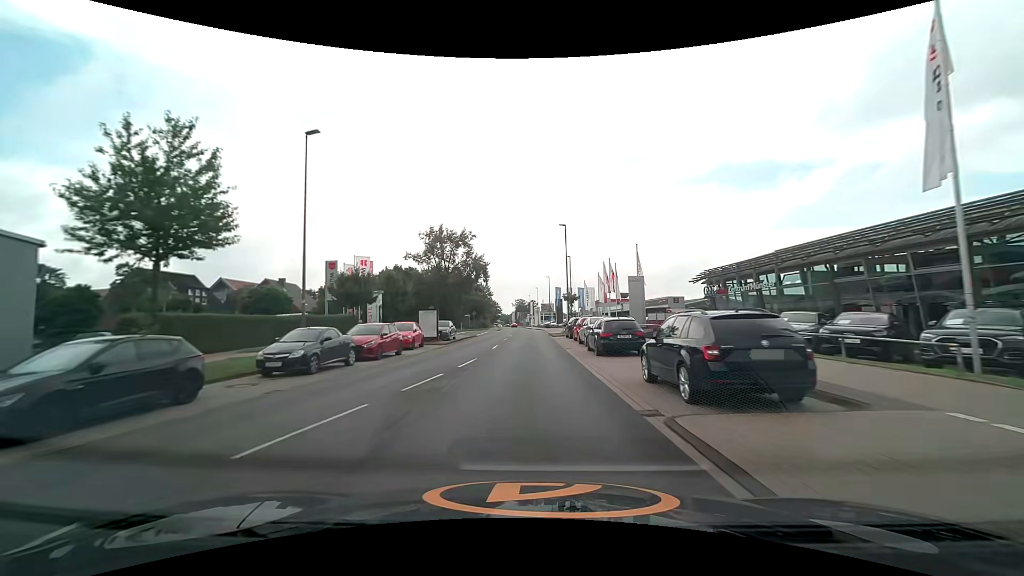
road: unclassified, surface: asphalt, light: Day
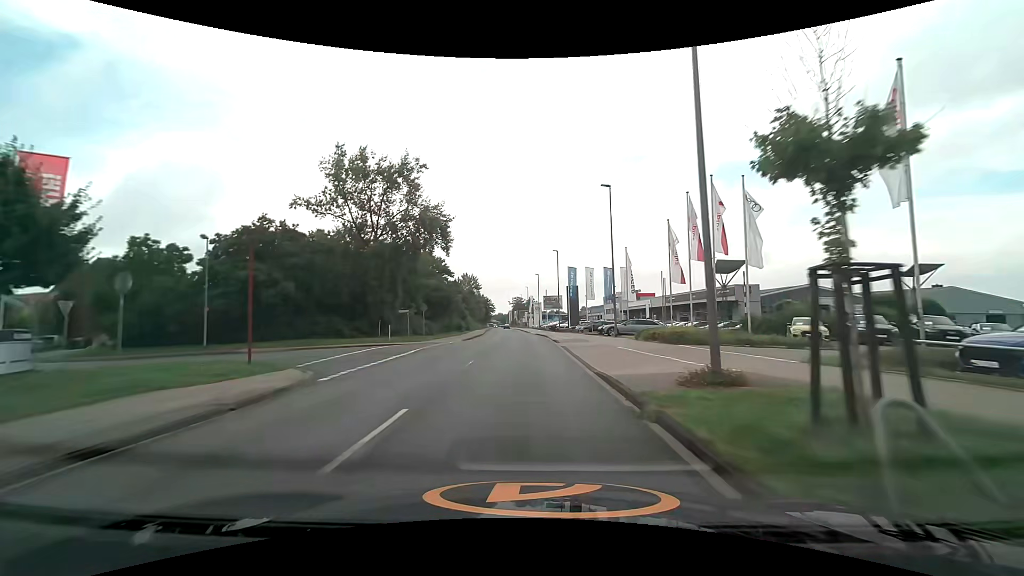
(0.0, +37.6) m; 0°
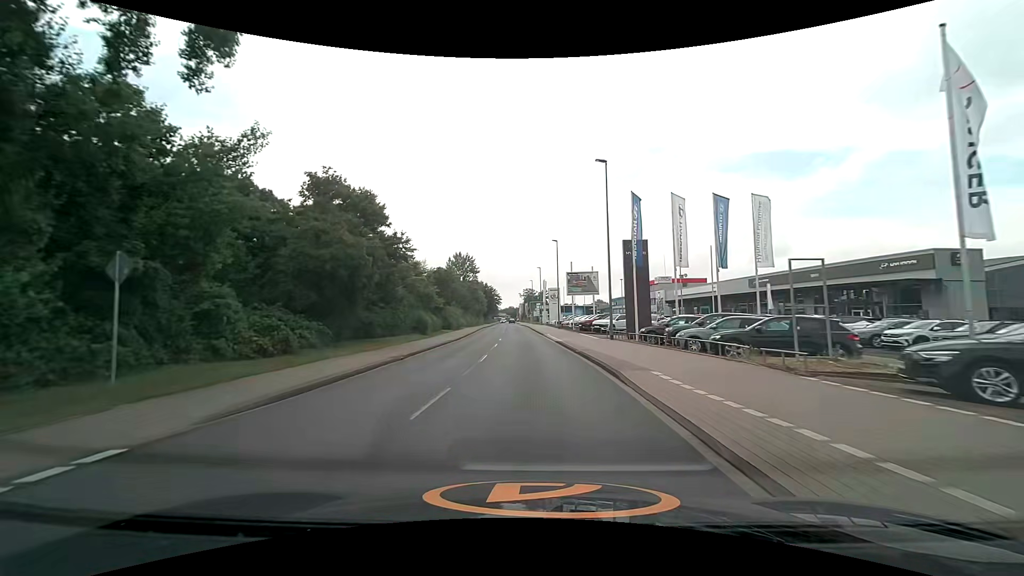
(0.0, +34.3) m; -1°
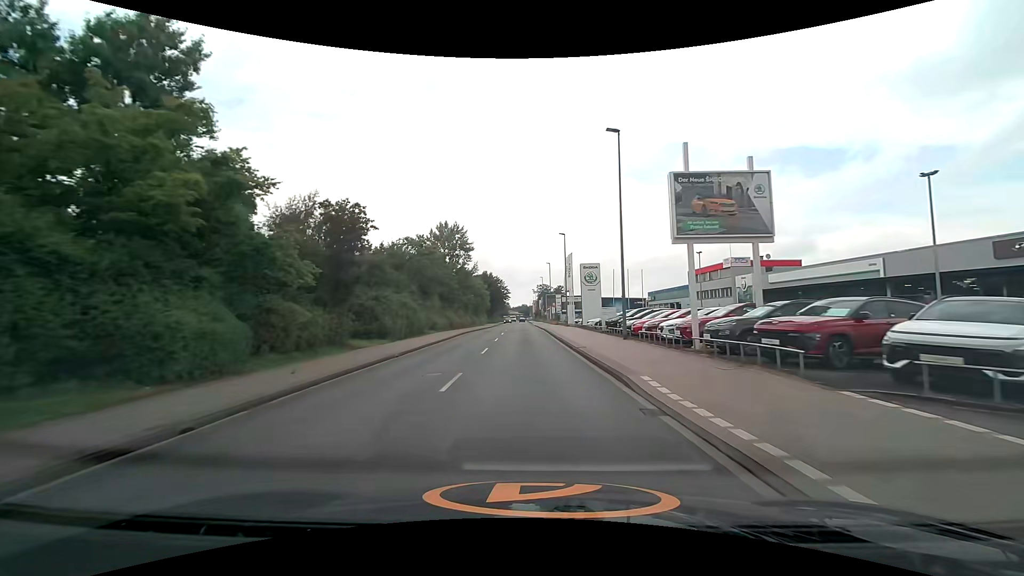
(-0.7, +34.0) m; -2°
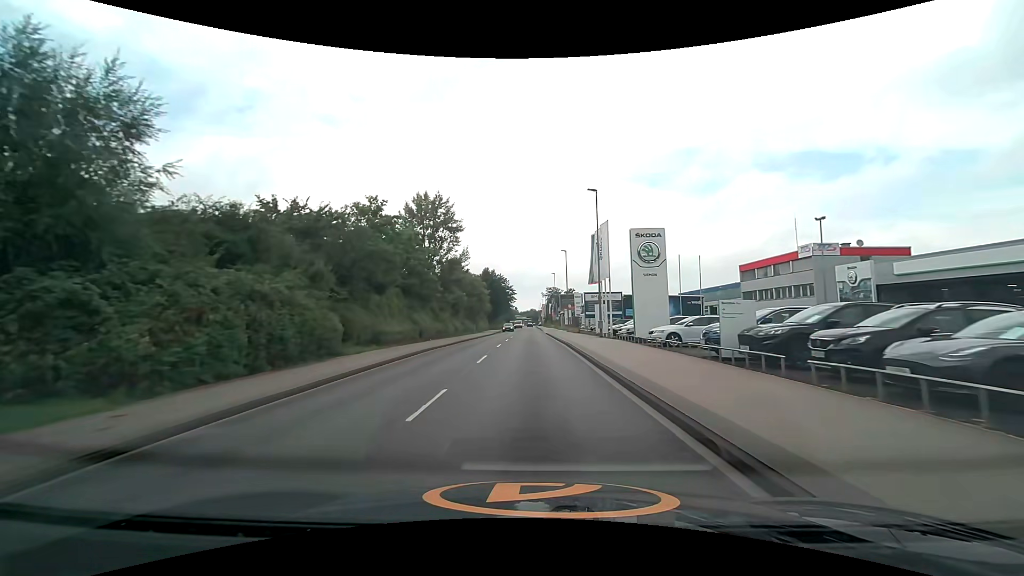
(-0.2, +20.7) m; -1°
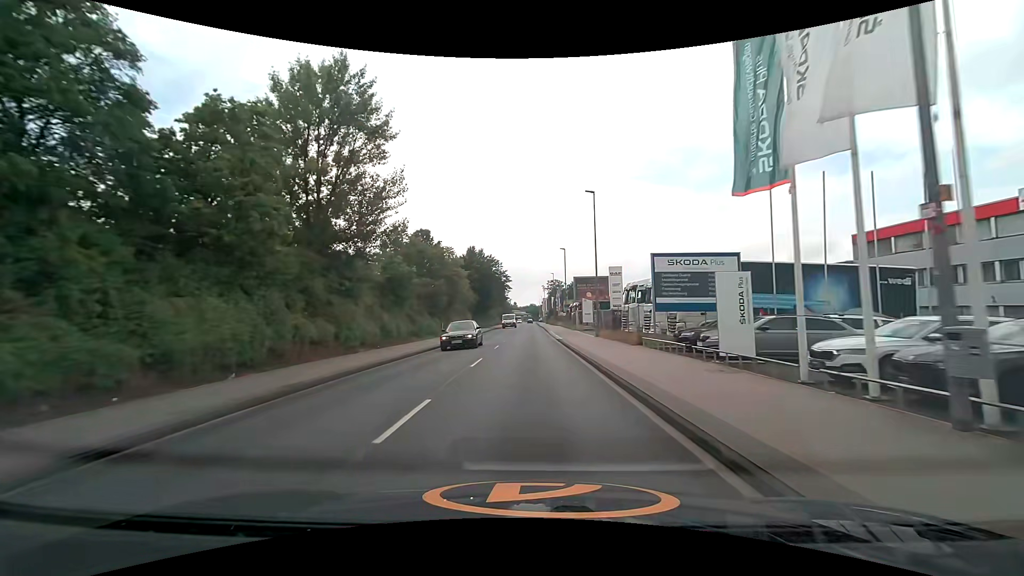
(0.0, +28.3) m; 0°
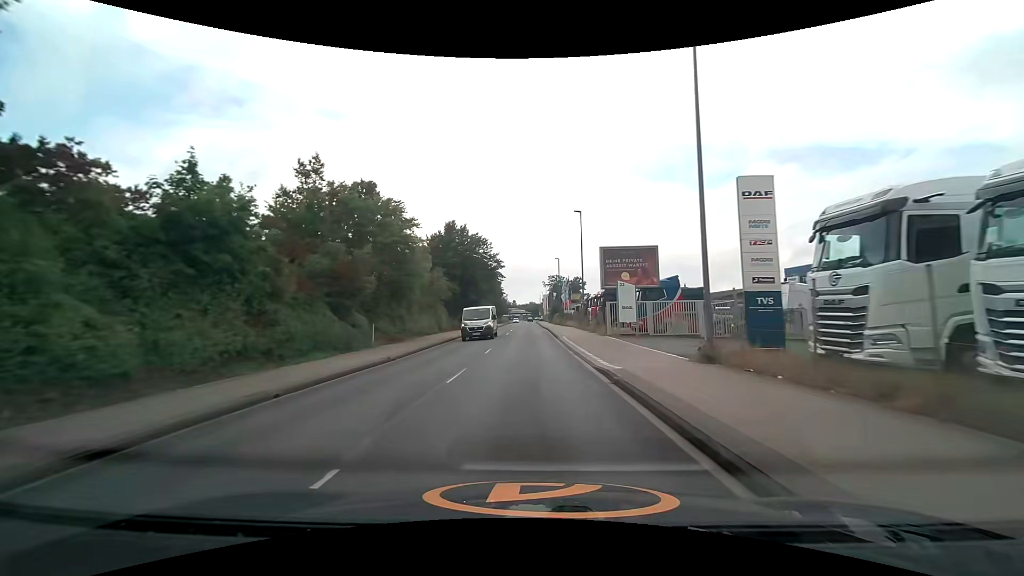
(+0.2, +21.8) m; +1°
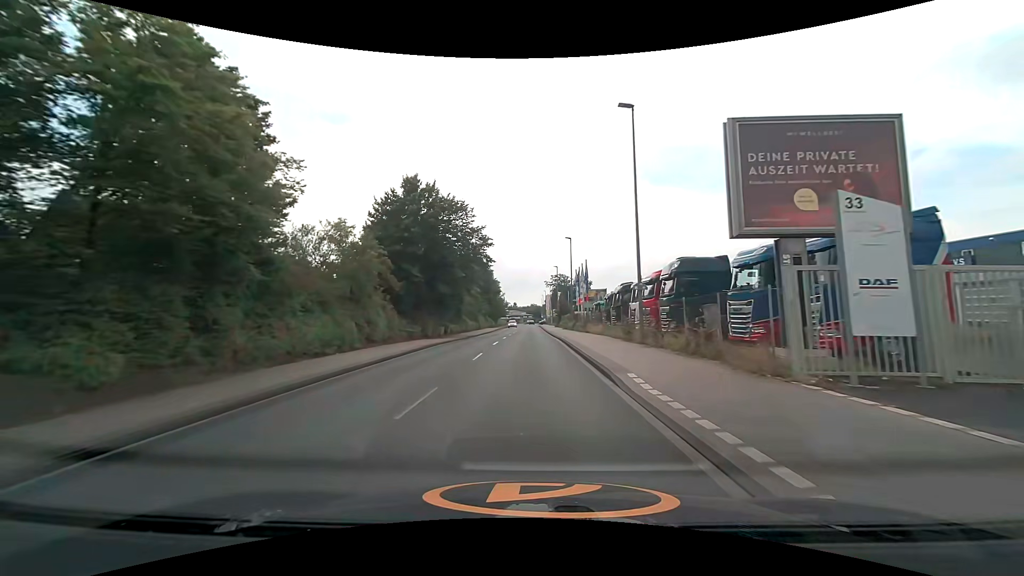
(0.0, +21.9) m; 0°
(0, +10) (0, +20) (0, +30) (0, +40) (0, +50) (0, +60) (0, +70) (0, +80) (0, +90) (0, +100) m
